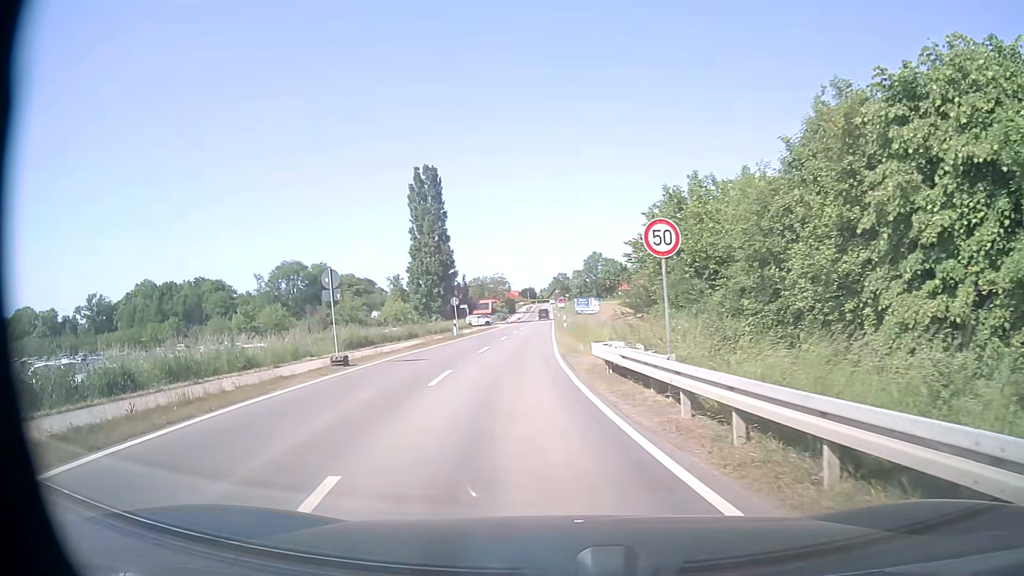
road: tertiary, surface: asphalt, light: Day
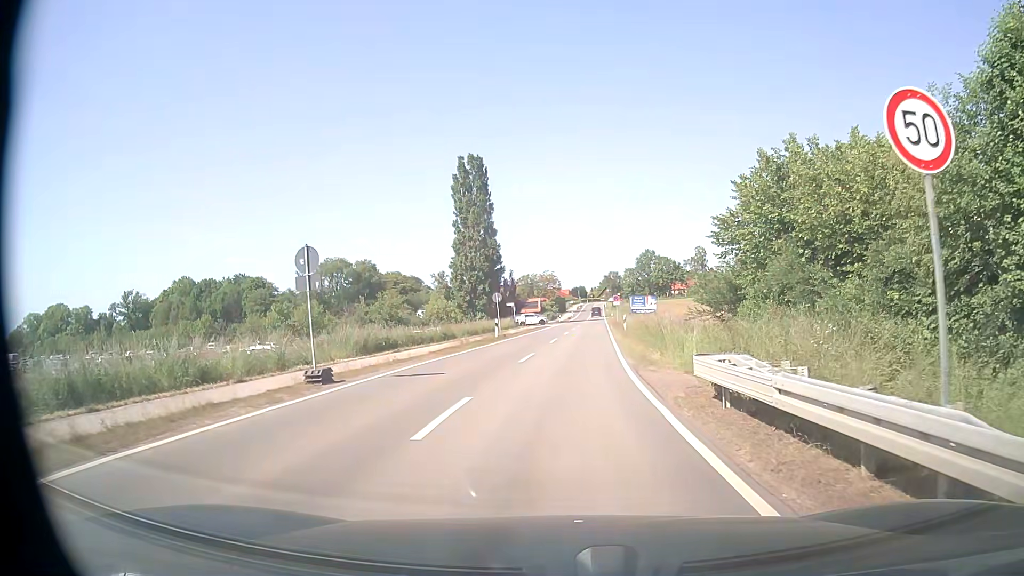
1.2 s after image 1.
(-0.4, +6.5) m; -4°
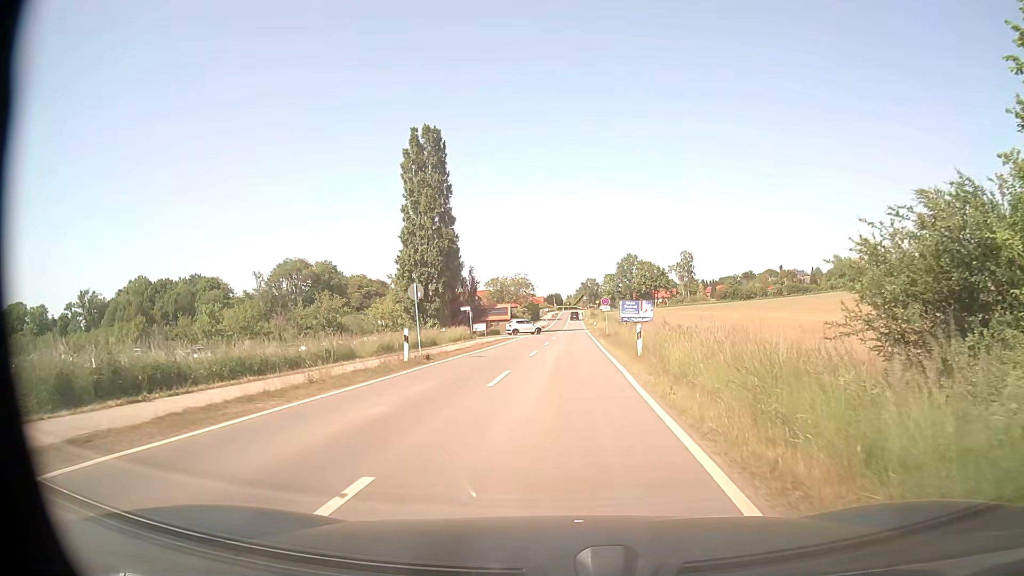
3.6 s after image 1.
(+0.4, +18.1) m; +2°
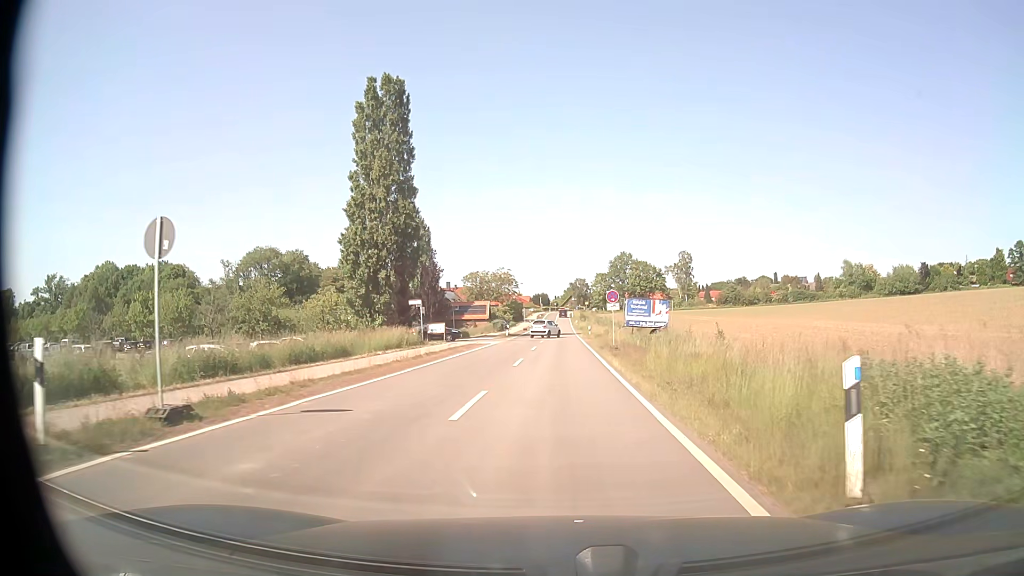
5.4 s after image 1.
(+0.2, +16.5) m; +1°
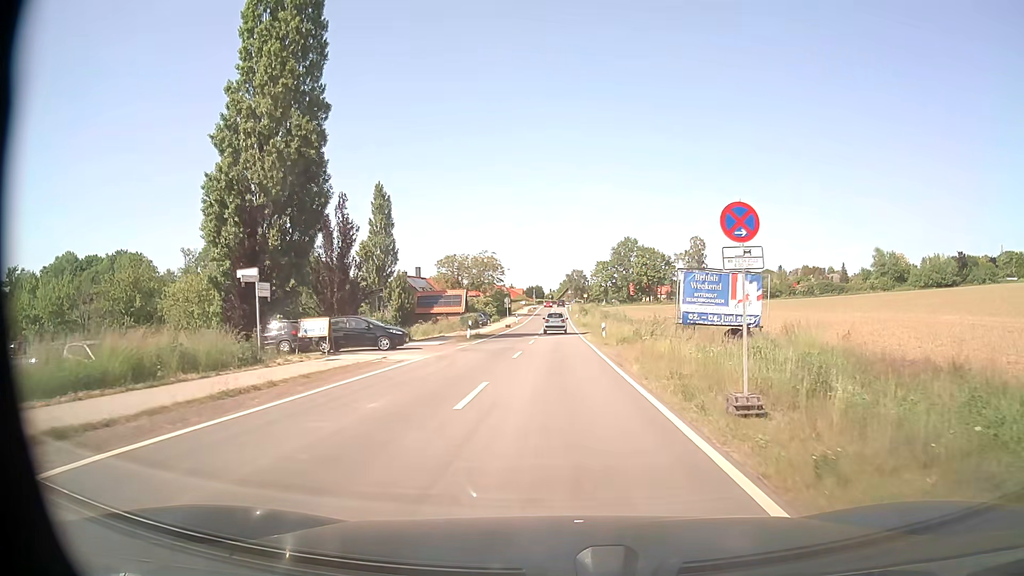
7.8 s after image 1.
(0.0, +23.8) m; 0°
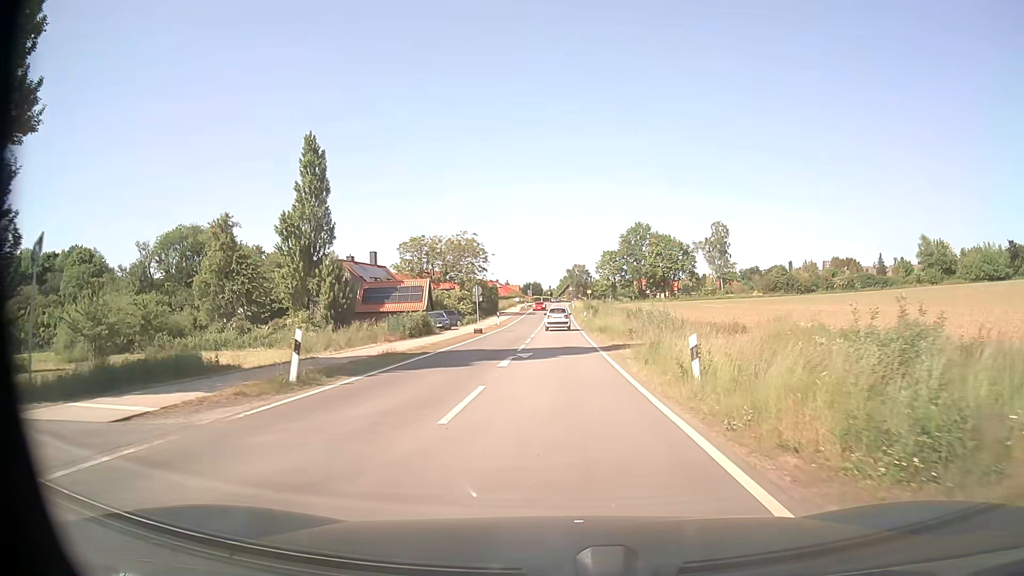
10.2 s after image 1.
(0.0, +24.9) m; 0°
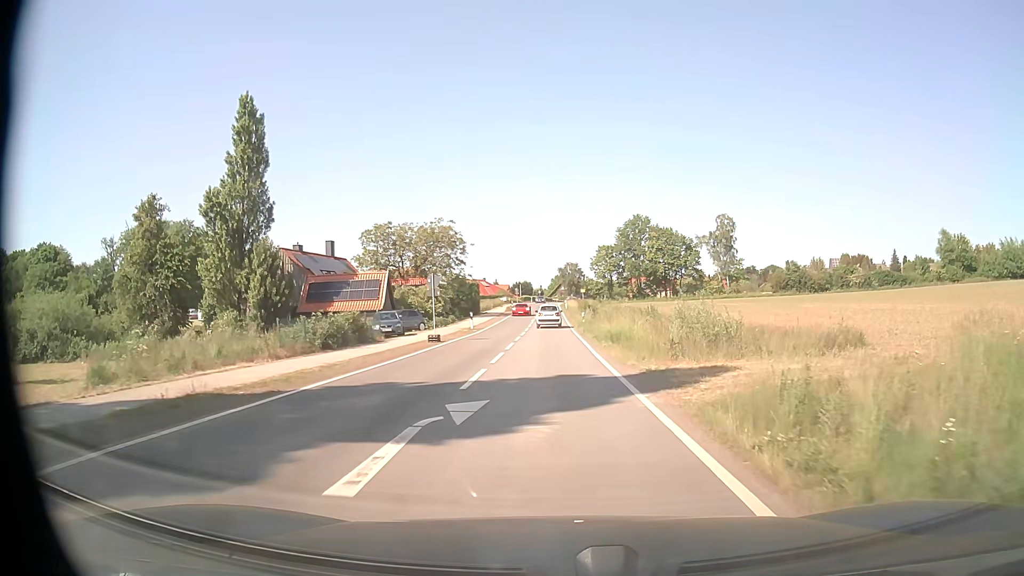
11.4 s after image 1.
(+0.1, +12.6) m; 0°
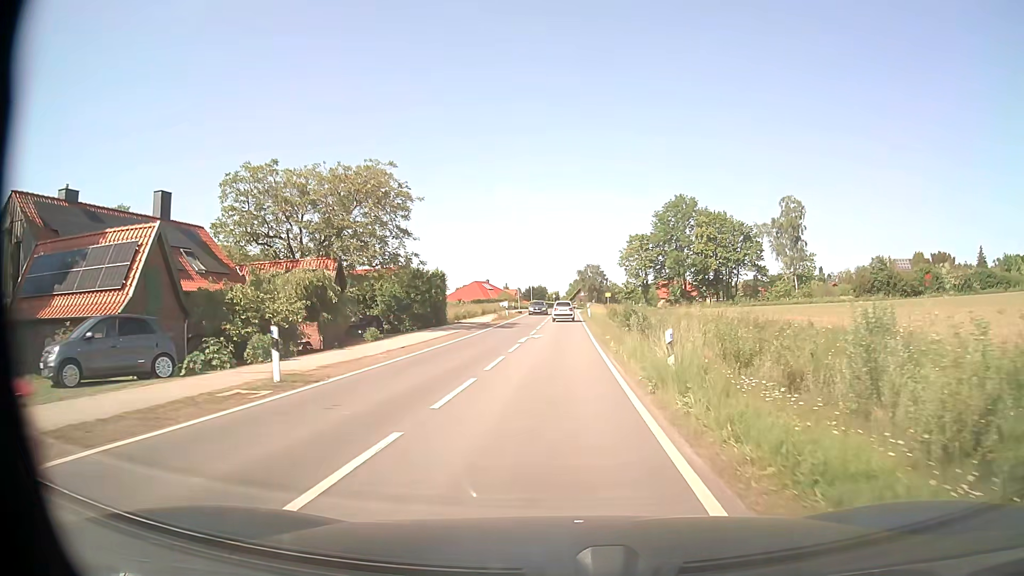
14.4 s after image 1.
(+0.3, +32.2) m; -1°
(0, +10) (0, +20) (0, +30) (0, +40) (0, +50) (0, +60) (0, +70) (+1, +80) (+1, +90) (+2, +100) m
